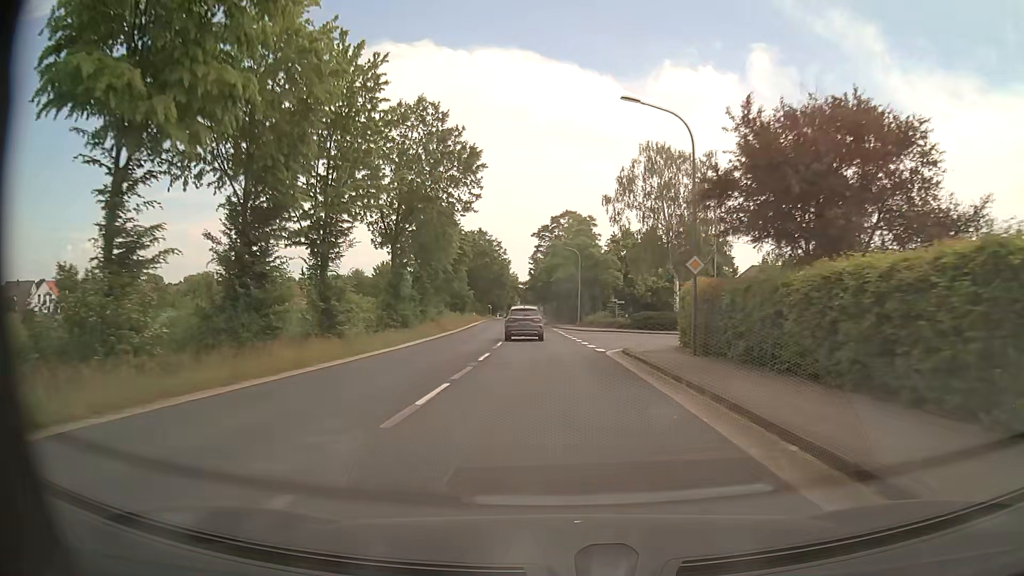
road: secondary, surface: asphalt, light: Day
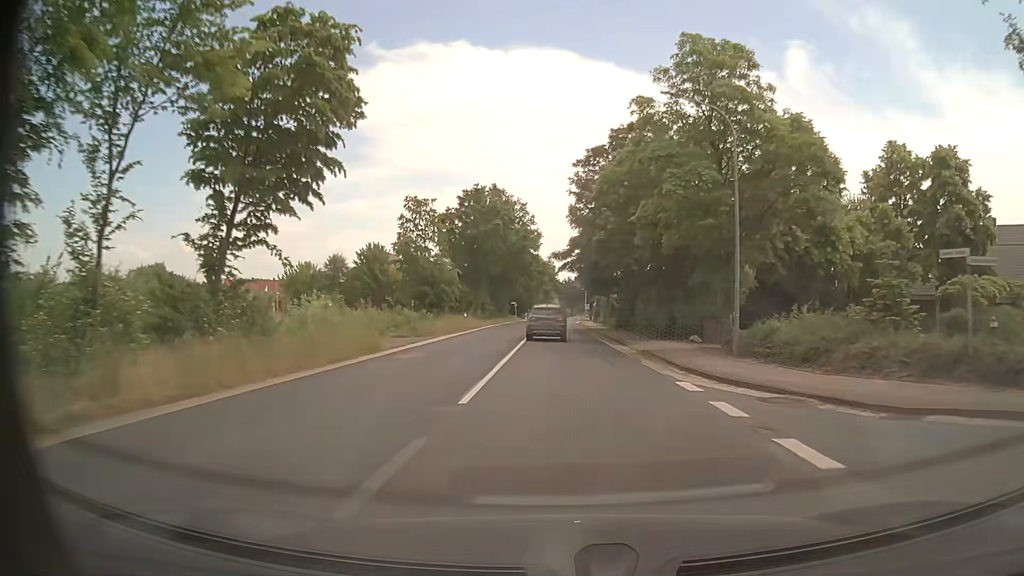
(-1.9, +45.1) m; -4°
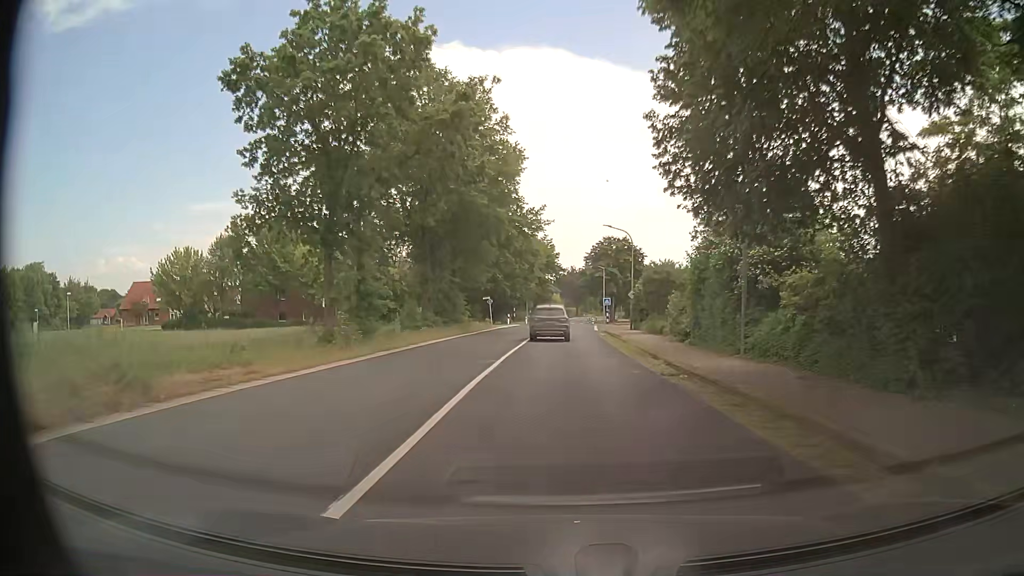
(-0.1, +43.6) m; 0°
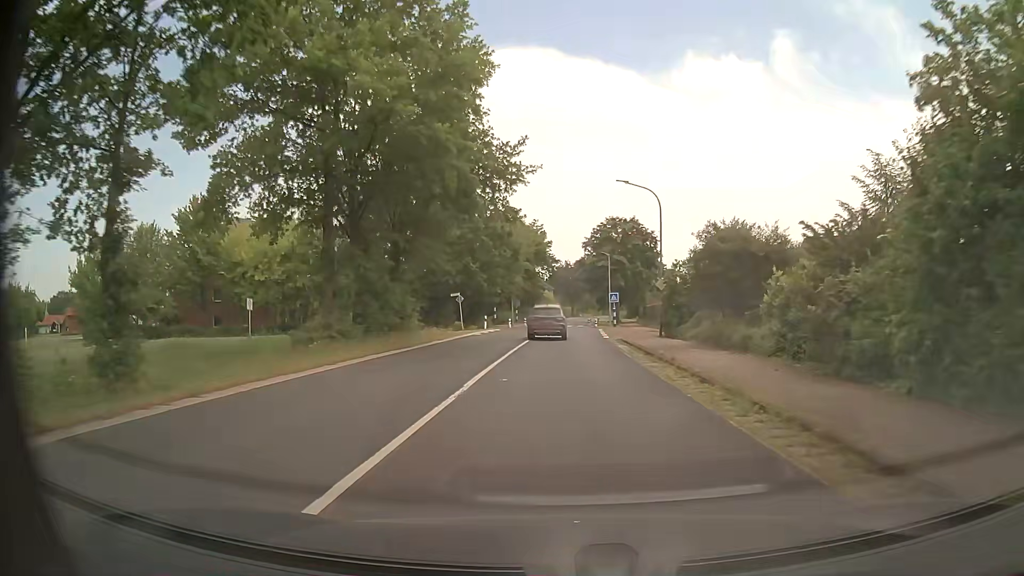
(+0.2, +16.5) m; +1°
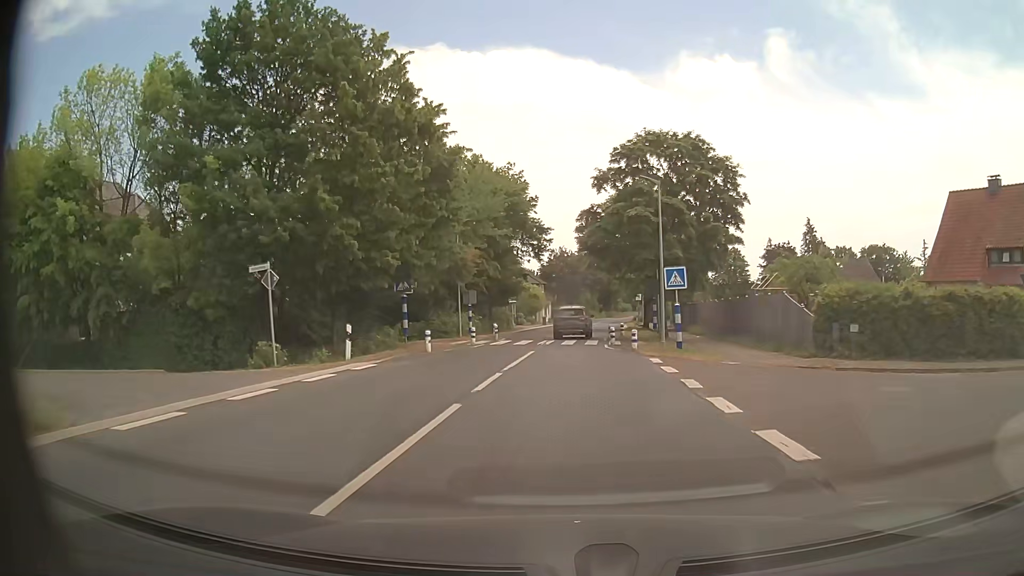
(+0.3, +32.5) m; +1°
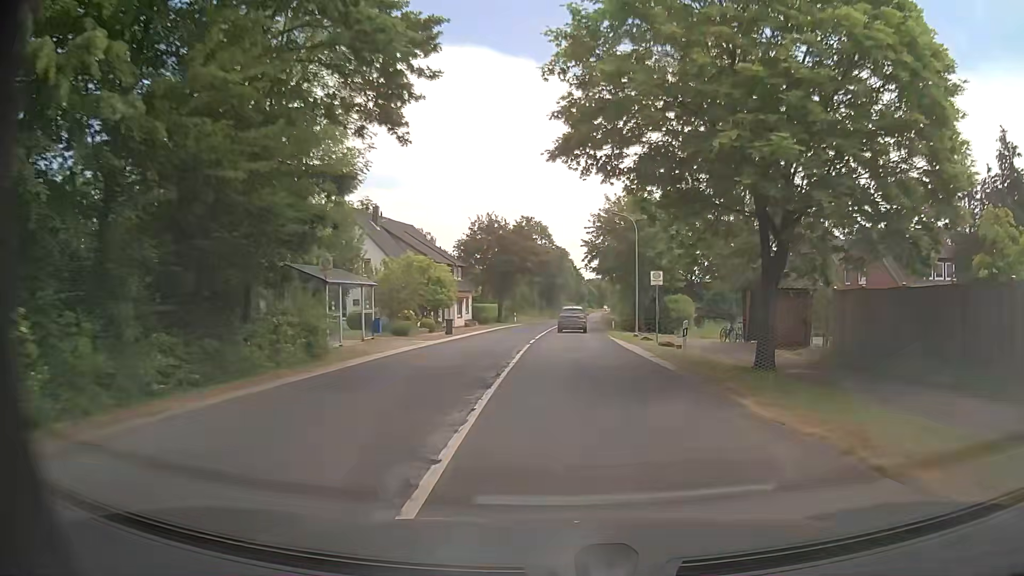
(+0.3, +37.0) m; +6°
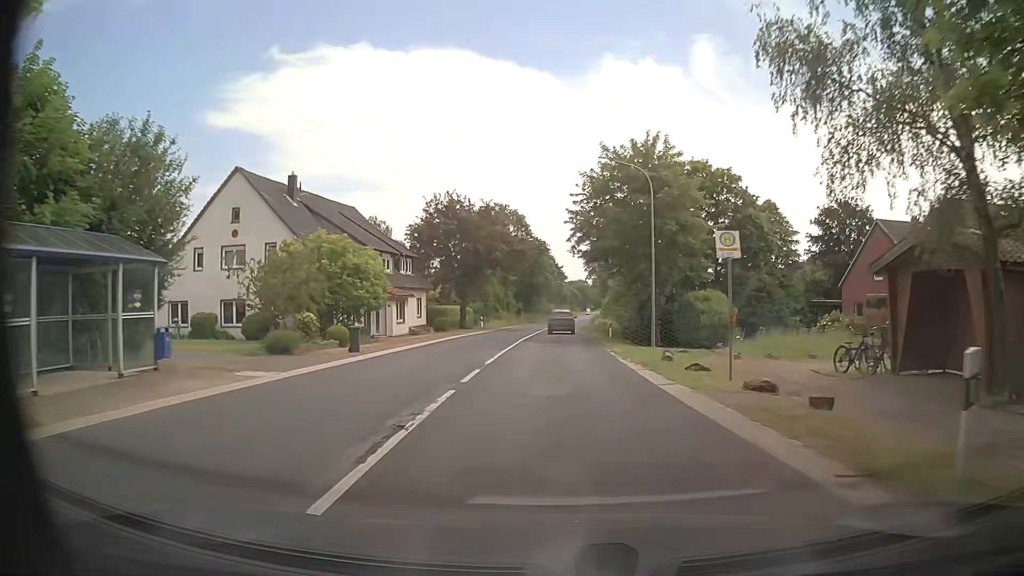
(+0.1, +15.2) m; +1°
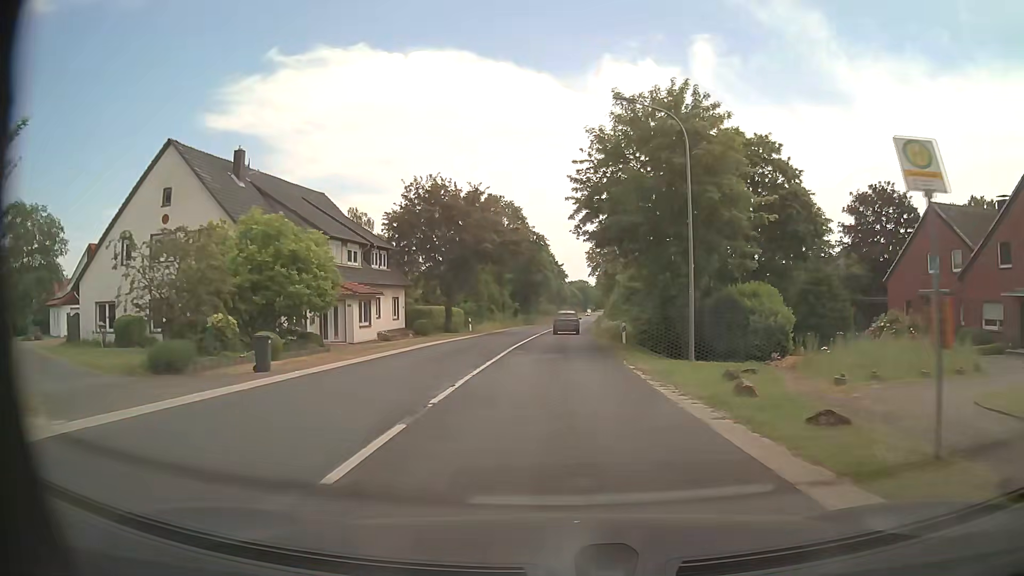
(0.0, +8.0) m; 0°
(0, +10) (0, +20) (0, +30) (0, +40) (0, +50) (+1, +60) (+1, +70) (+2, +80) (+3, +90) (+3, +100) m
